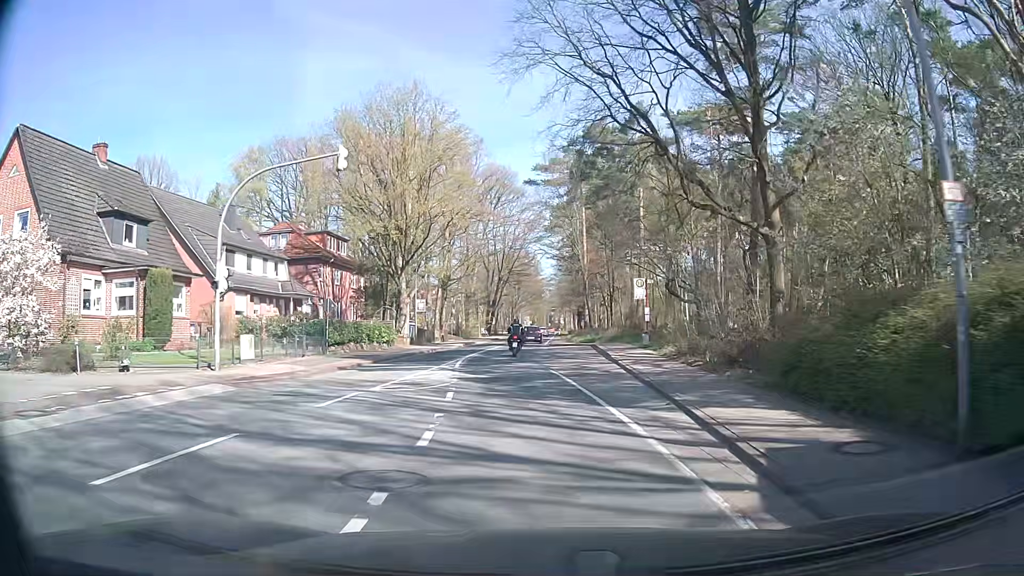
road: secondary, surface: asphalt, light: Day
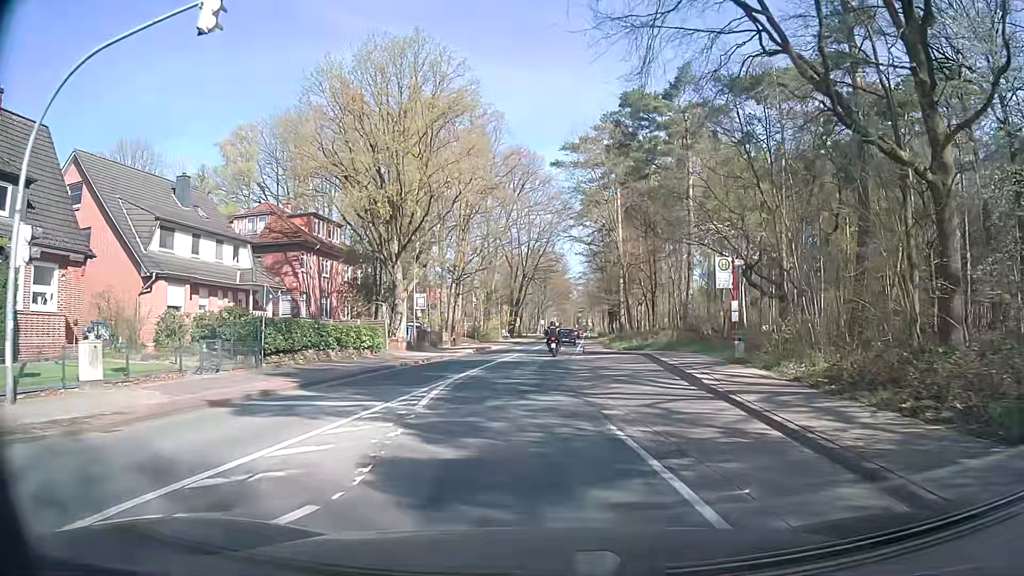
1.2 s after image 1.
(-0.1, +10.9) m; -2°
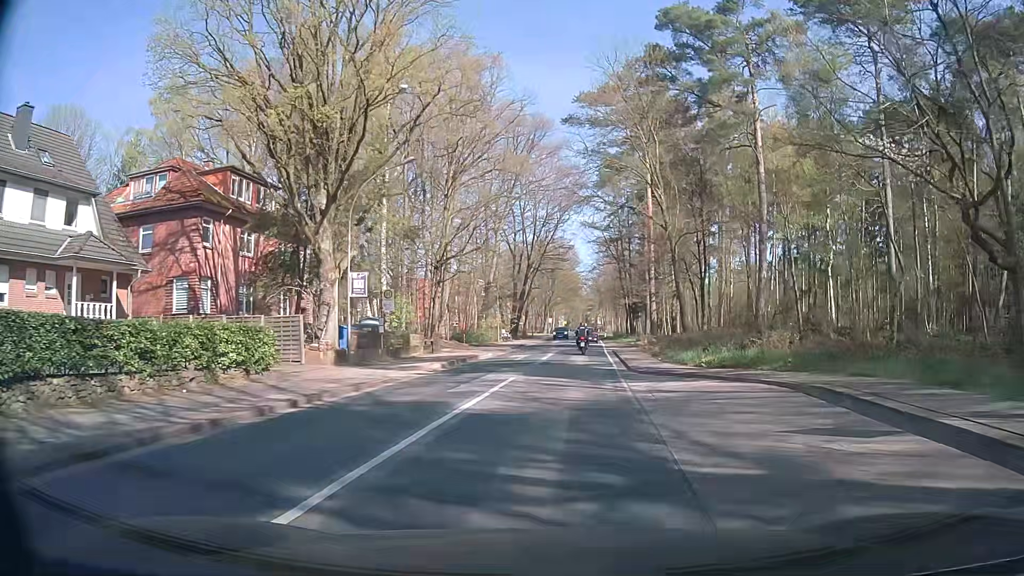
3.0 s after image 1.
(-0.1, +16.2) m; +1°
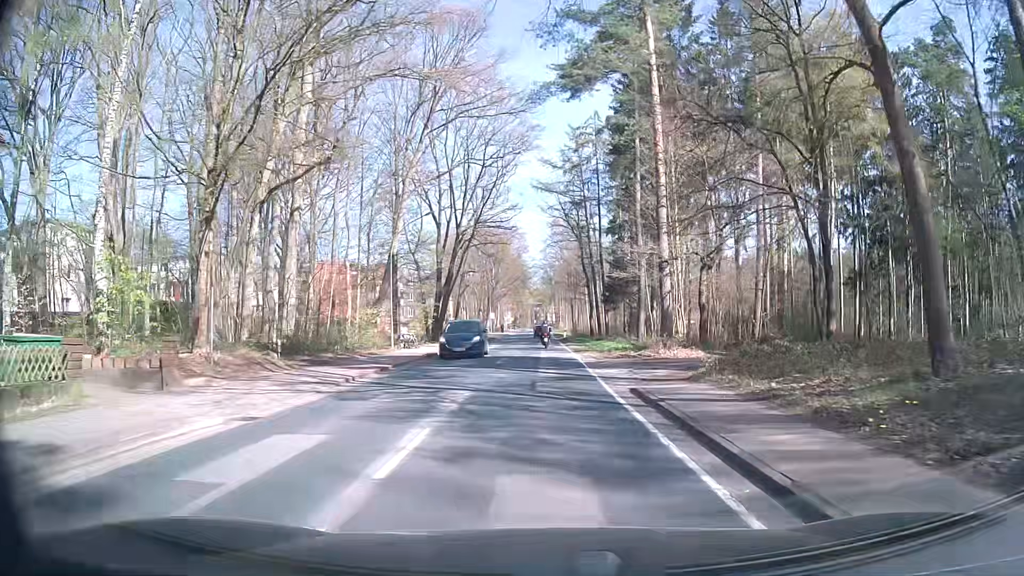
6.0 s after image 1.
(+0.8, +27.2) m; +4°
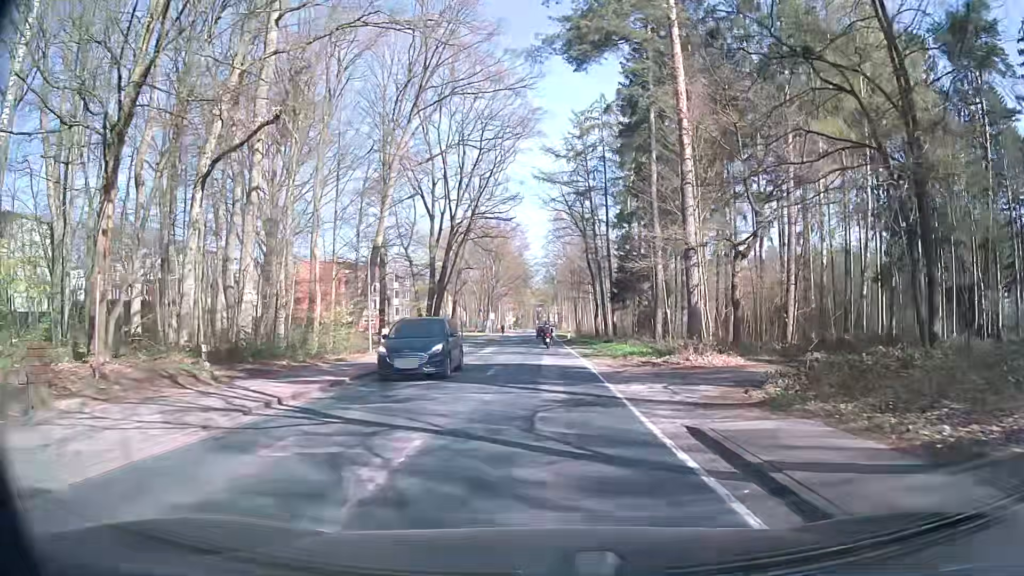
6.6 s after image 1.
(-0.1, +5.5) m; 0°
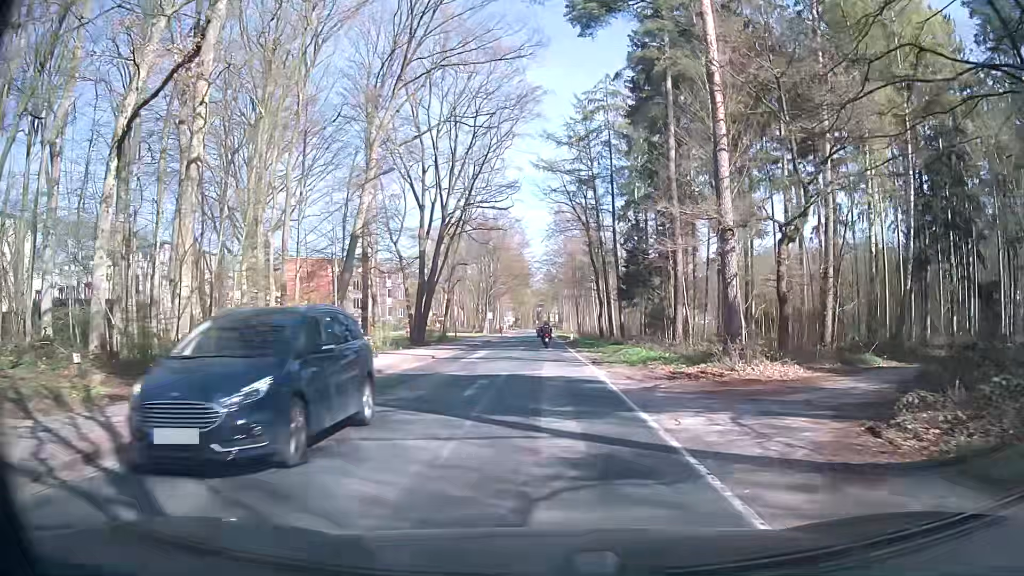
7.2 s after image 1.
(0.0, +5.5) m; -2°
